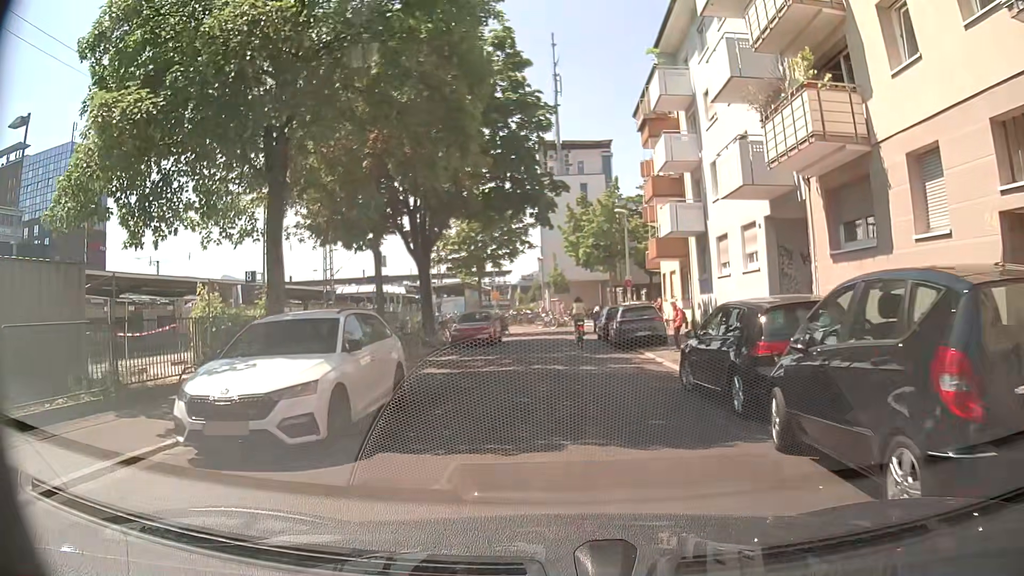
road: residential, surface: asphalt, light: Day
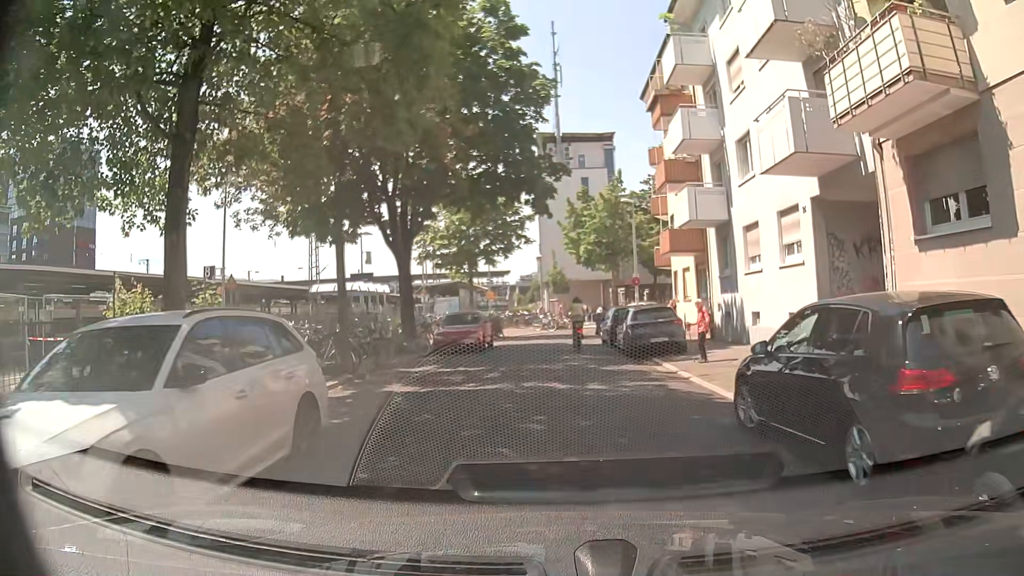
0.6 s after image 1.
(0.0, +3.5) m; +1°
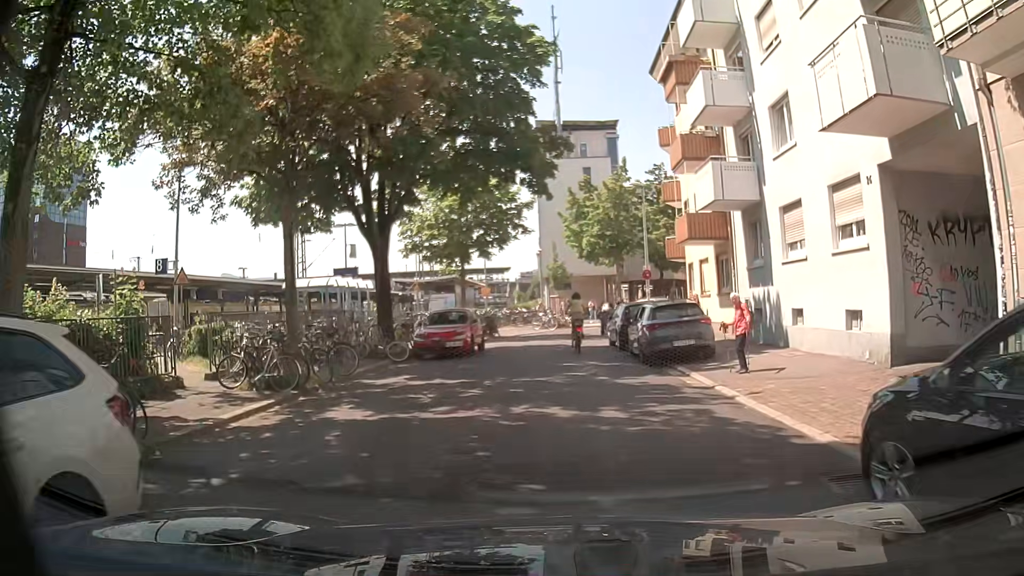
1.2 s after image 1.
(-0.1, +3.4) m; -1°
